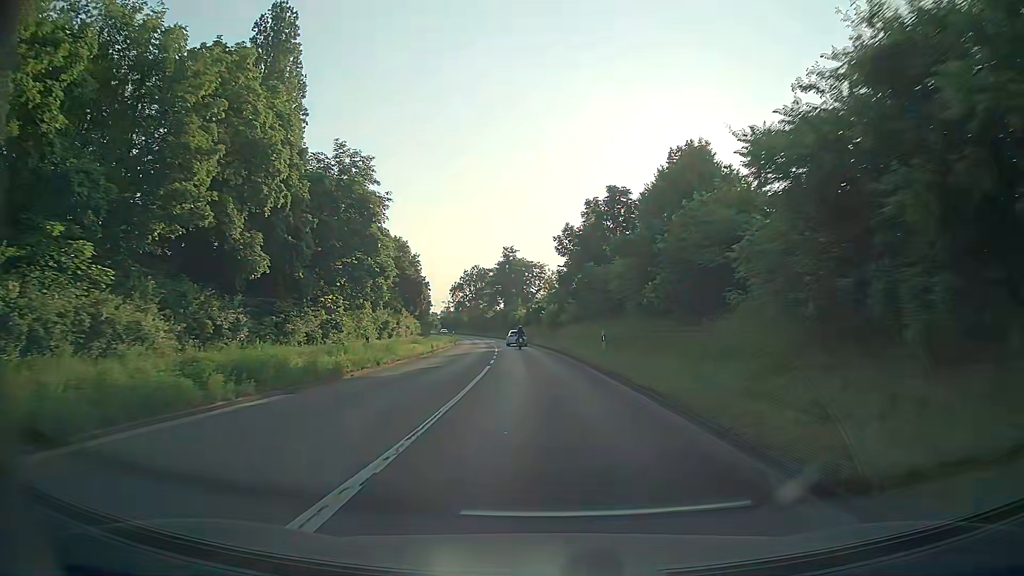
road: secondary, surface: asphalt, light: Day
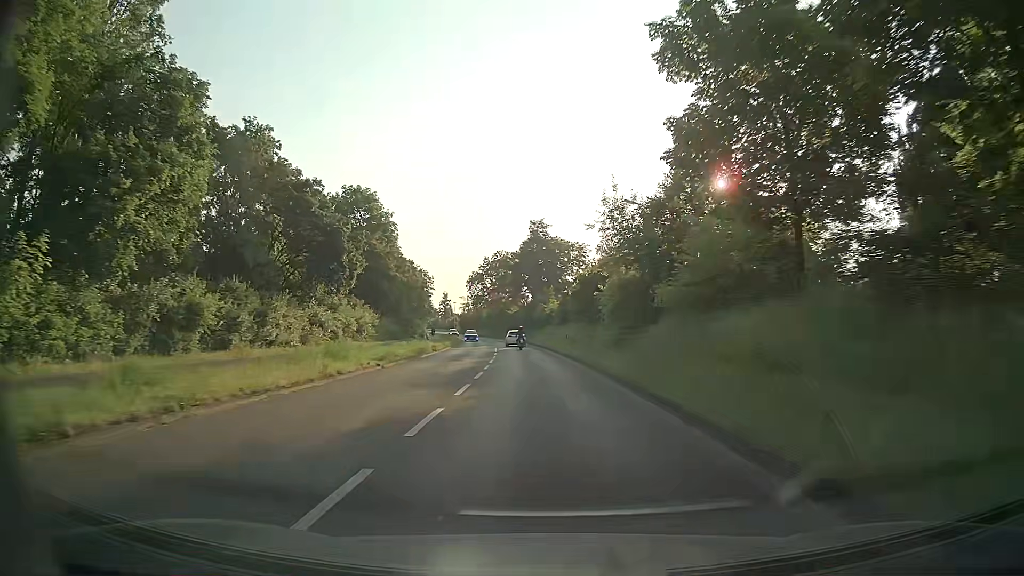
(-1.0, +35.6) m; -3°
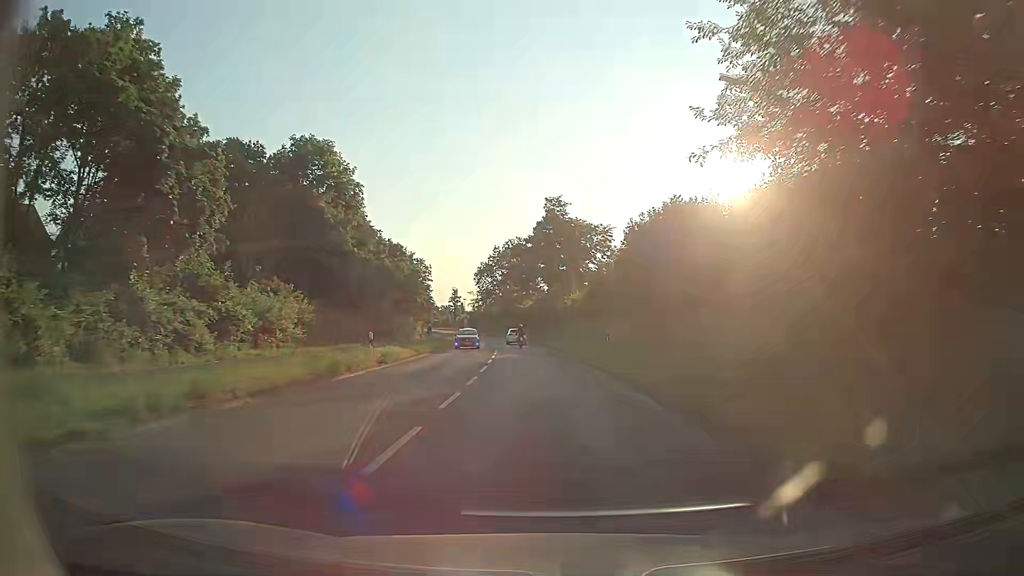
(-0.3, +17.6) m; -1°
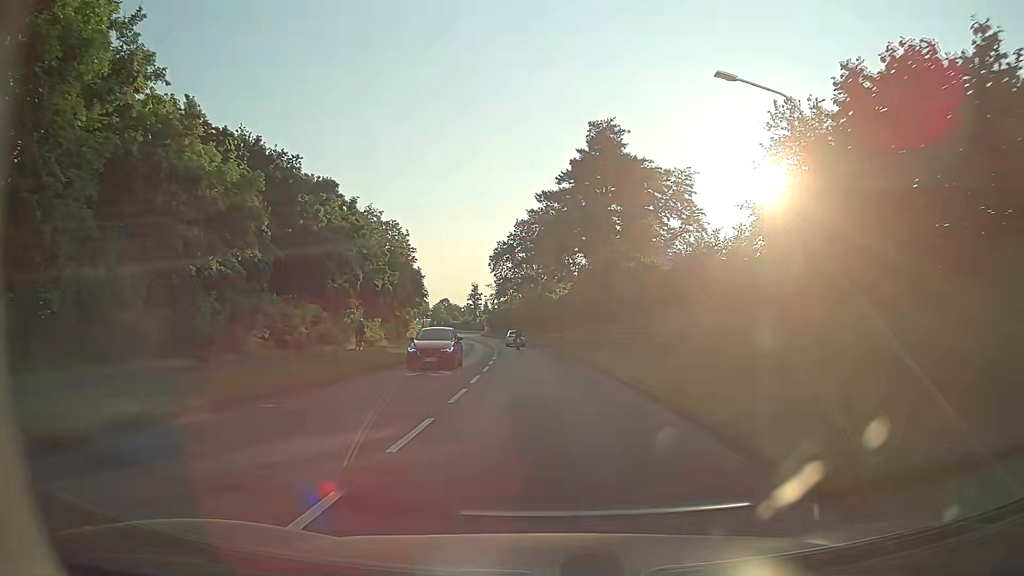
(-1.3, +35.0) m; -3°
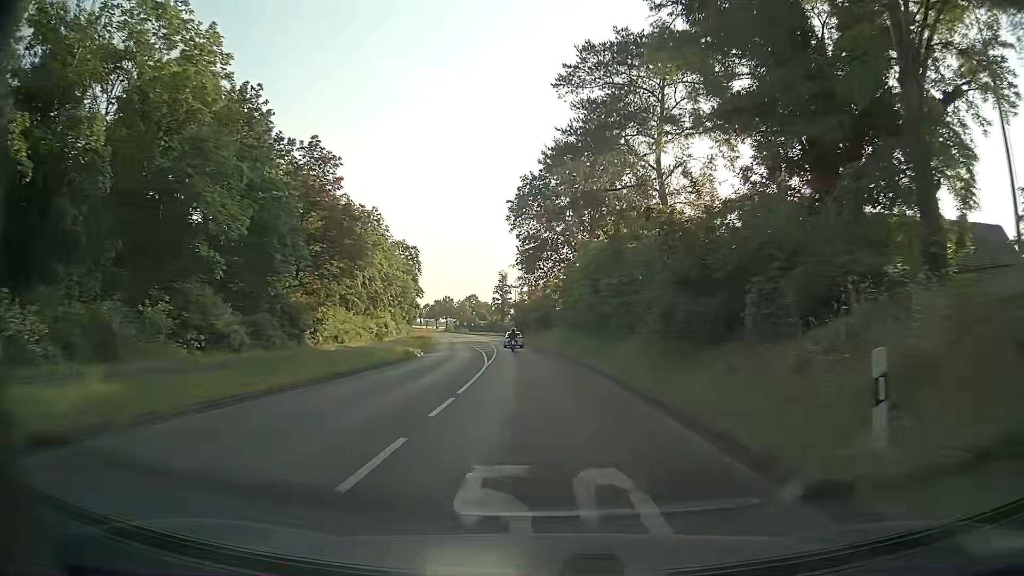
(-1.3, +43.2) m; -3°
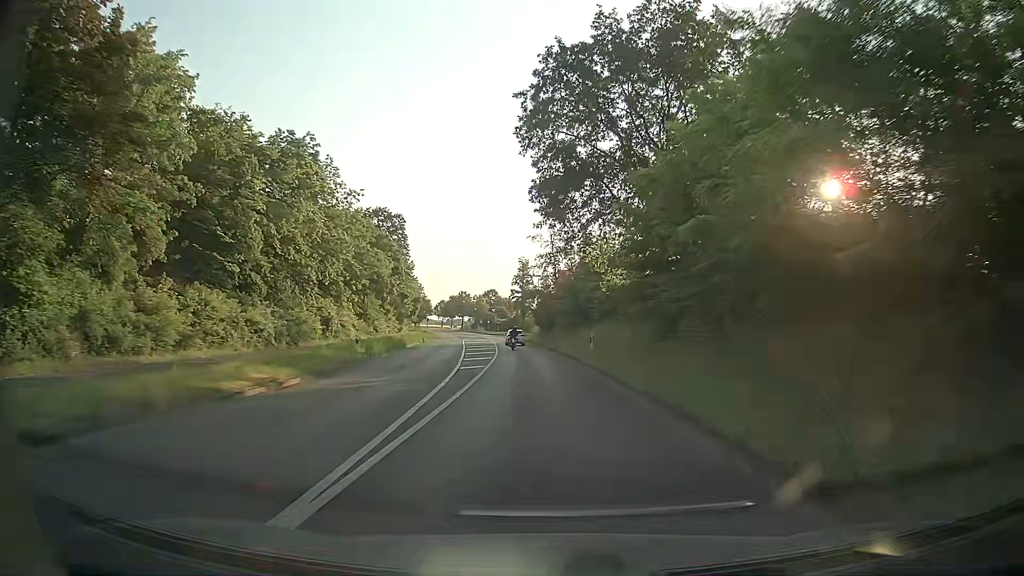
(-0.7, +25.7) m; -2°
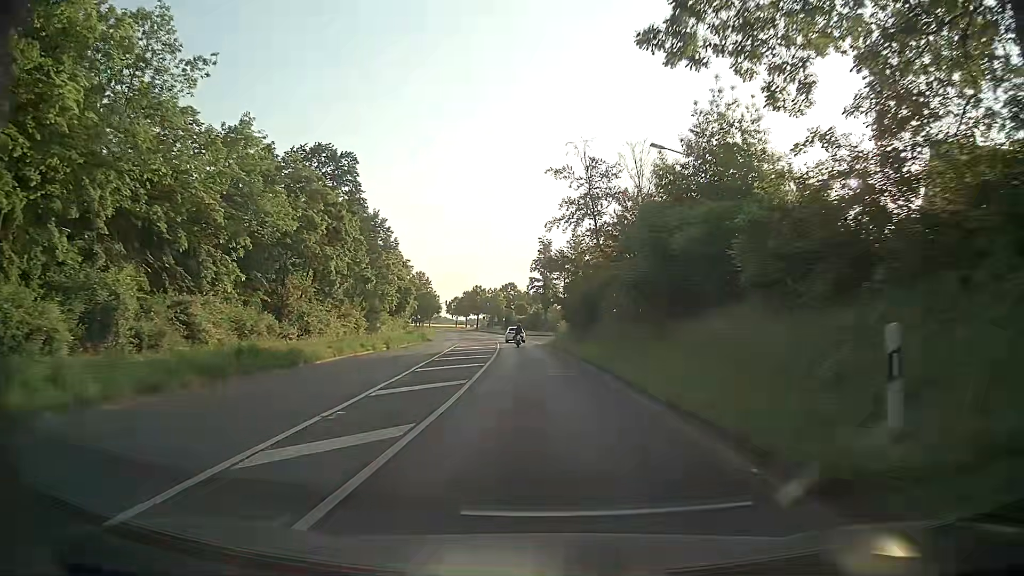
(-0.6, +25.6) m; -3°
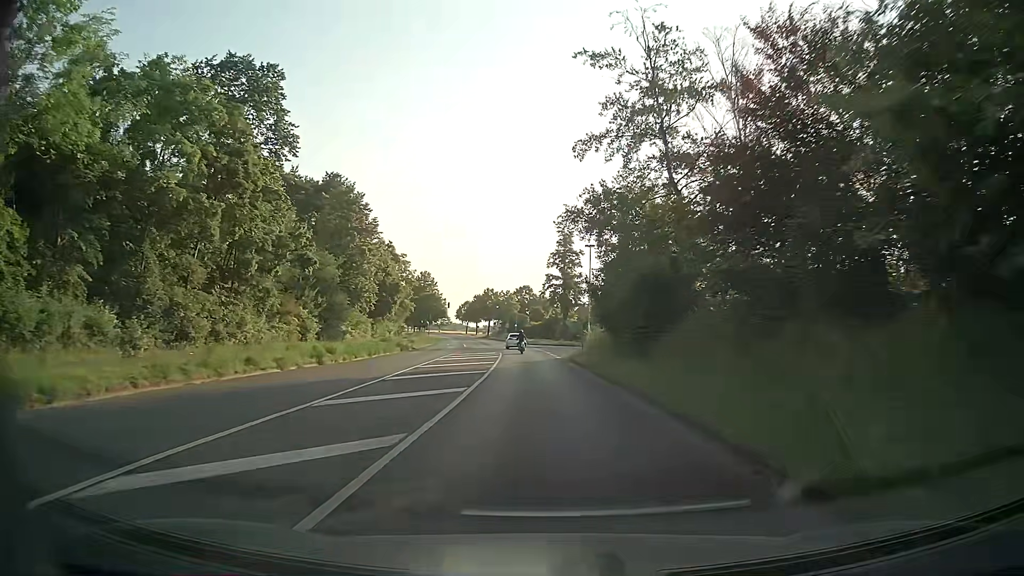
(-0.2, +17.1) m; -2°
(0, +10) (0, +20) (0, +30) (-1, +40) (-1, +50) (-2, +60) (-3, +70) (-4, +80) (-5, +90) (-6, +100) m
